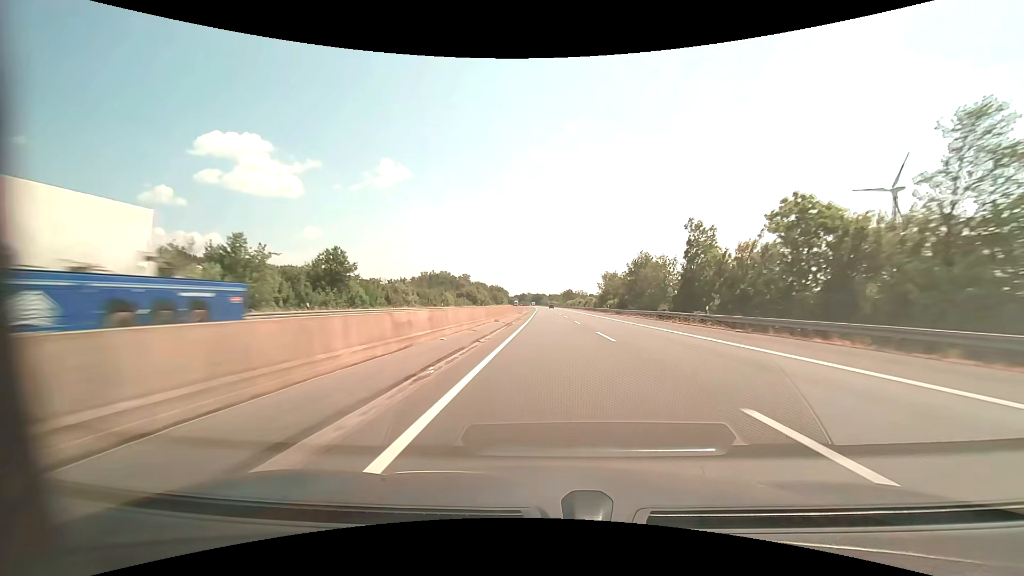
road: motorway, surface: asphalt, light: Day
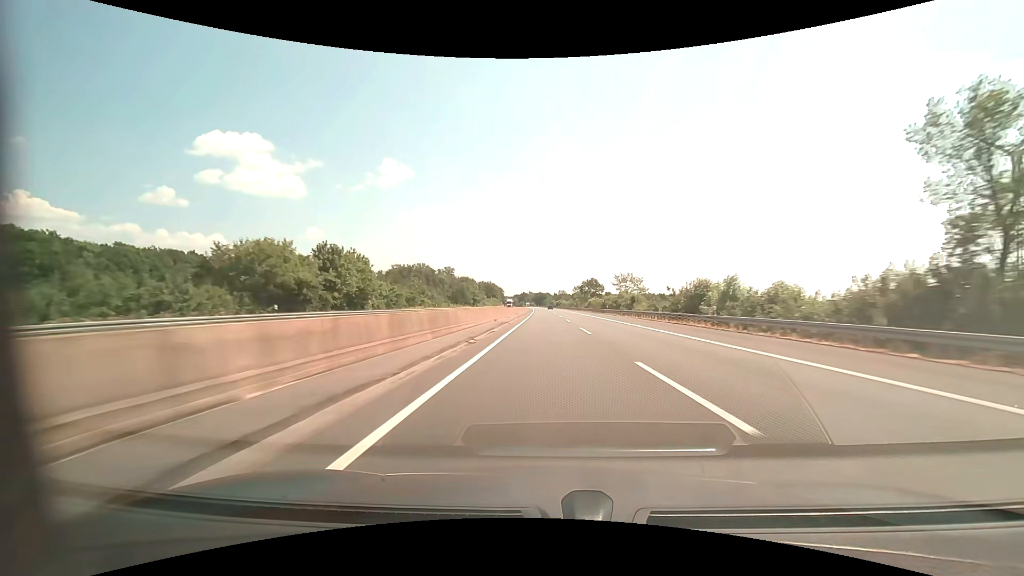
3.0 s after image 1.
(-0.1, +103.0) m; 0°
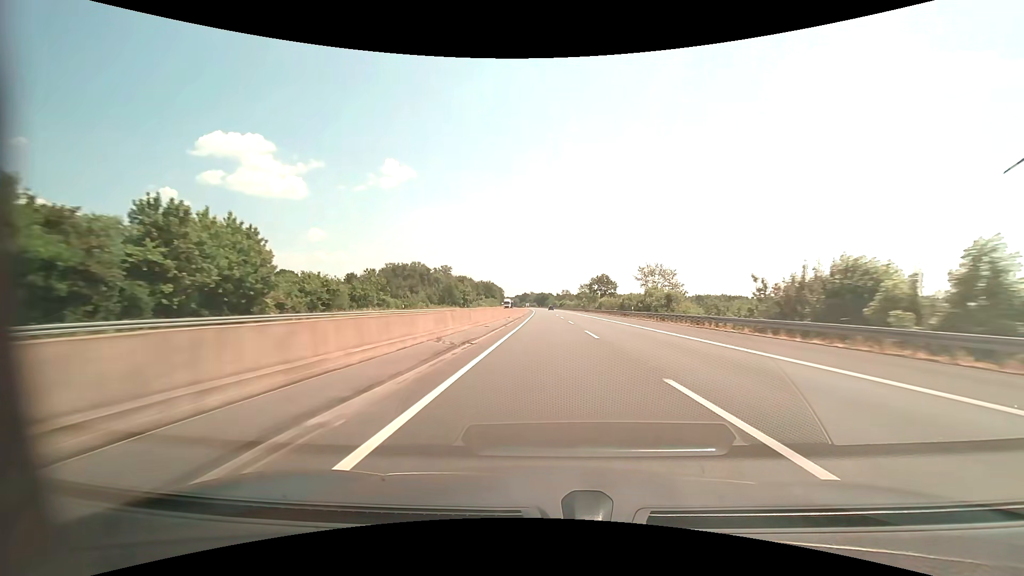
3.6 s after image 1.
(0.0, +20.6) m; 0°
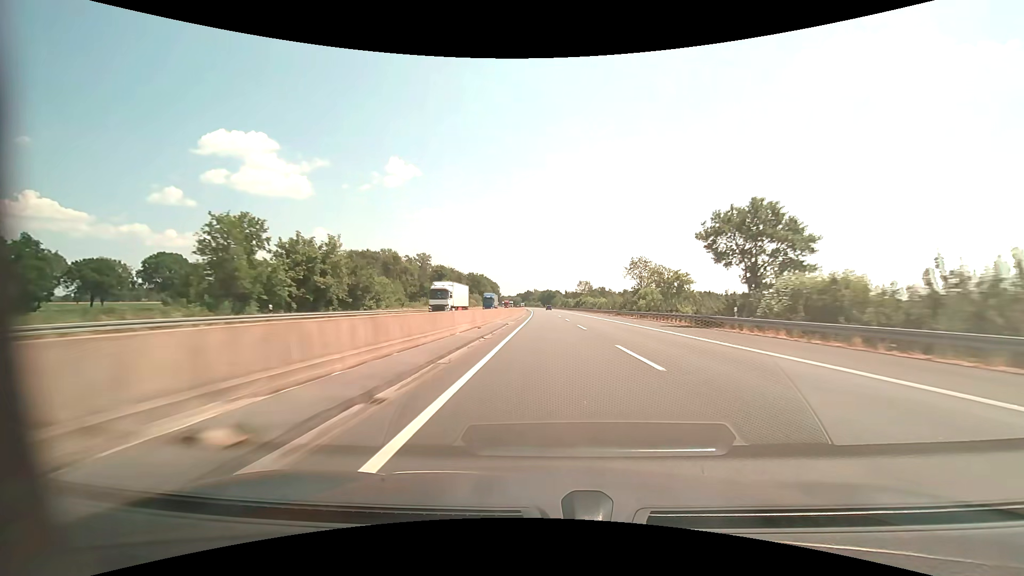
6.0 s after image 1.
(-0.6, +82.4) m; -1°
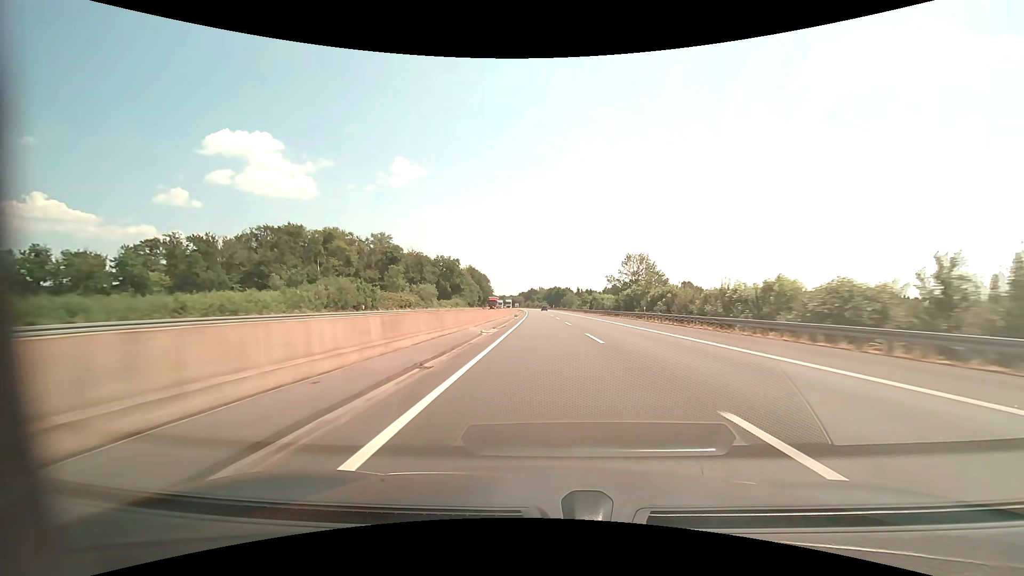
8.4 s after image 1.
(-0.5, +82.5) m; -1°
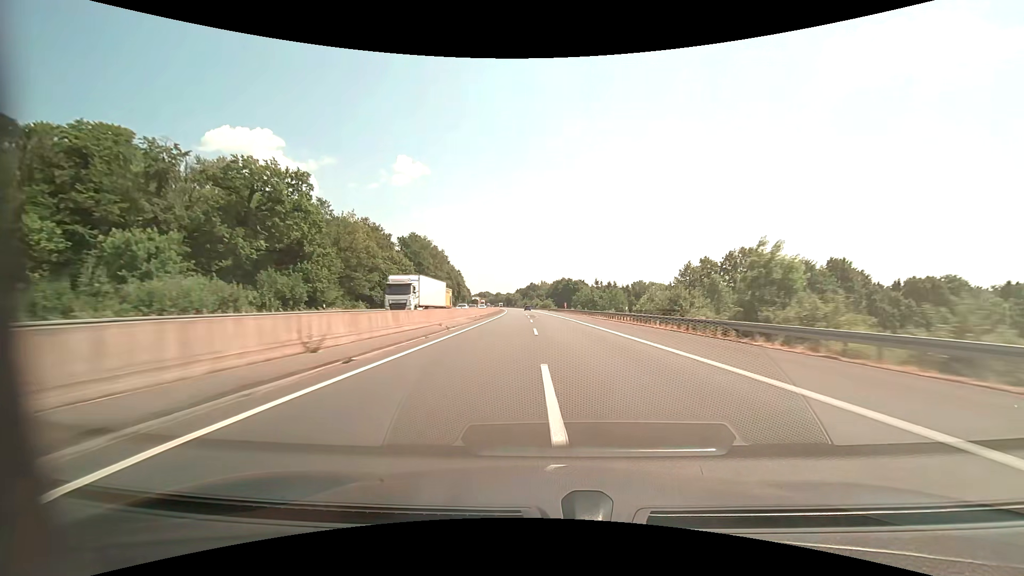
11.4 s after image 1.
(0.0, +103.2) m; 0°
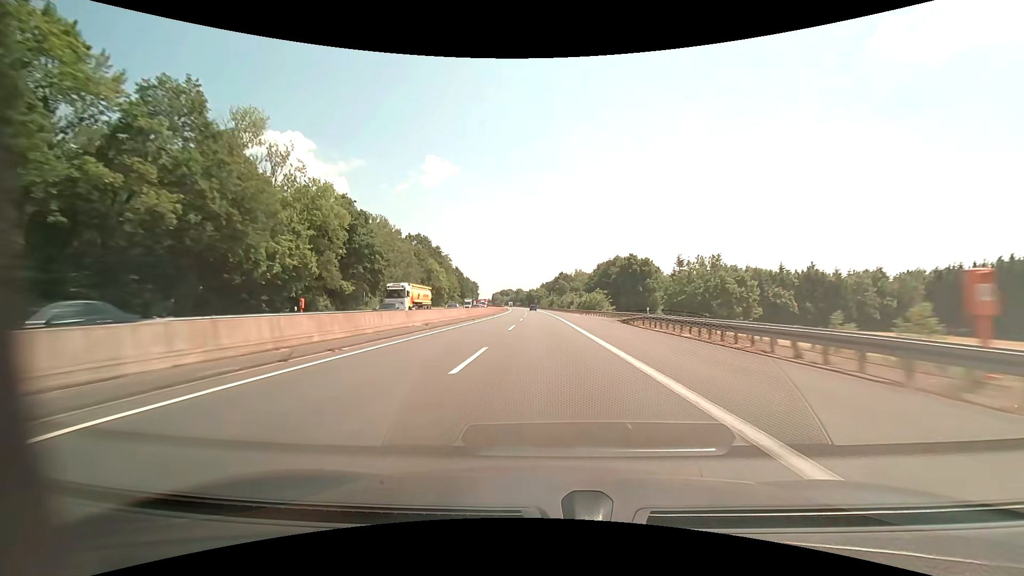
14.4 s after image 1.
(-2.4, +103.1) m; -3°
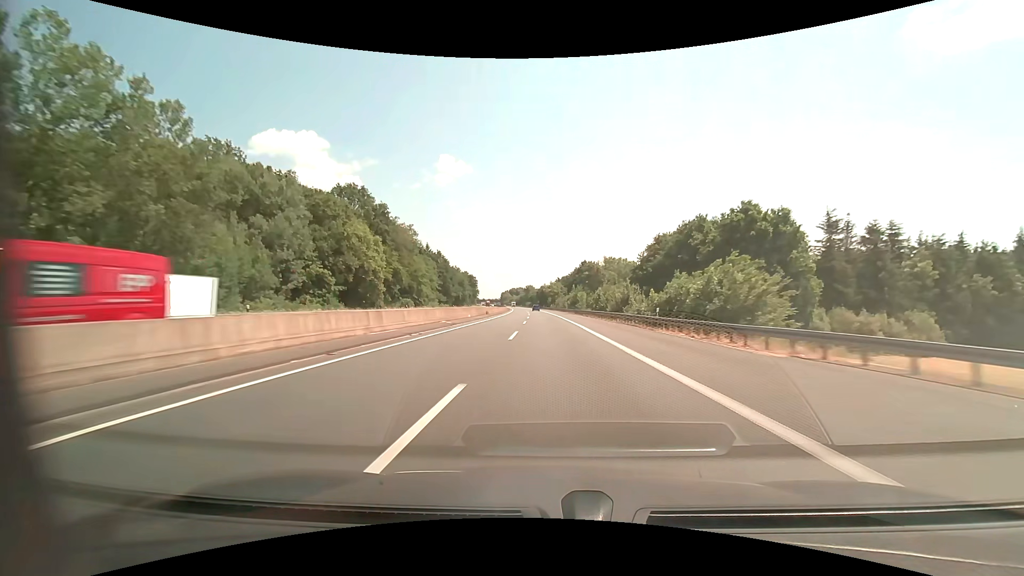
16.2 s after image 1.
(-1.3, +61.9) m; -2°
(0, +10) (0, +20) (0, +30) (0, +40) (0, +50) (-1, +60) (-1, +70) (-1, +80) (-1, +90) (-2, +100) m
